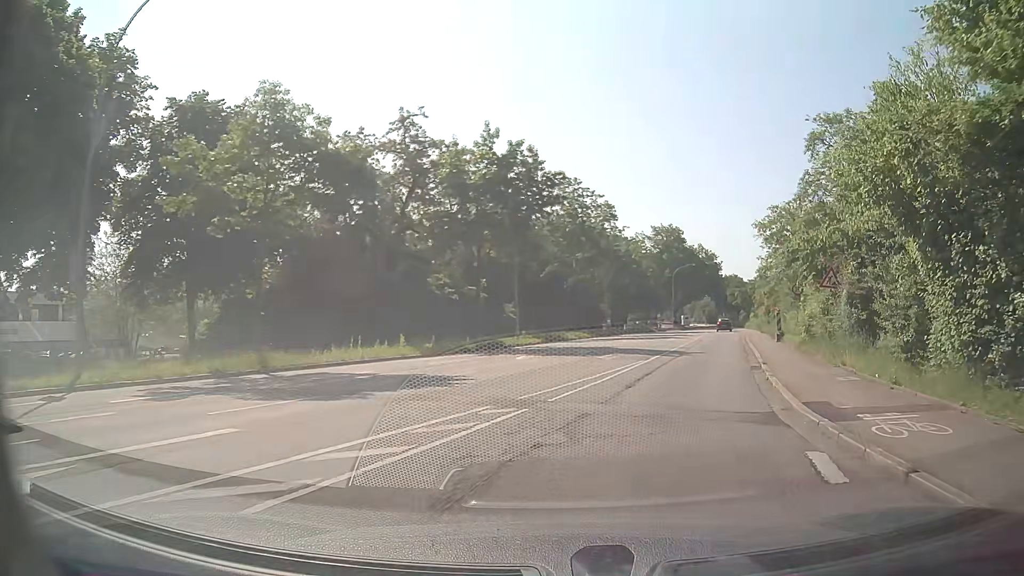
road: tertiary_link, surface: asphalt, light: Day
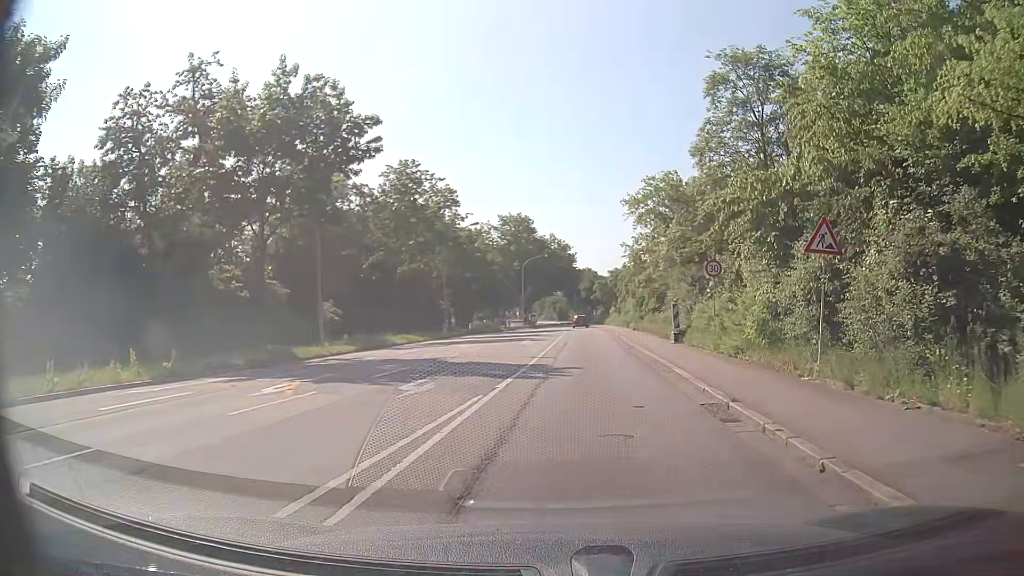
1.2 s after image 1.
(+1.2, +10.4) m; +13°
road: tertiary
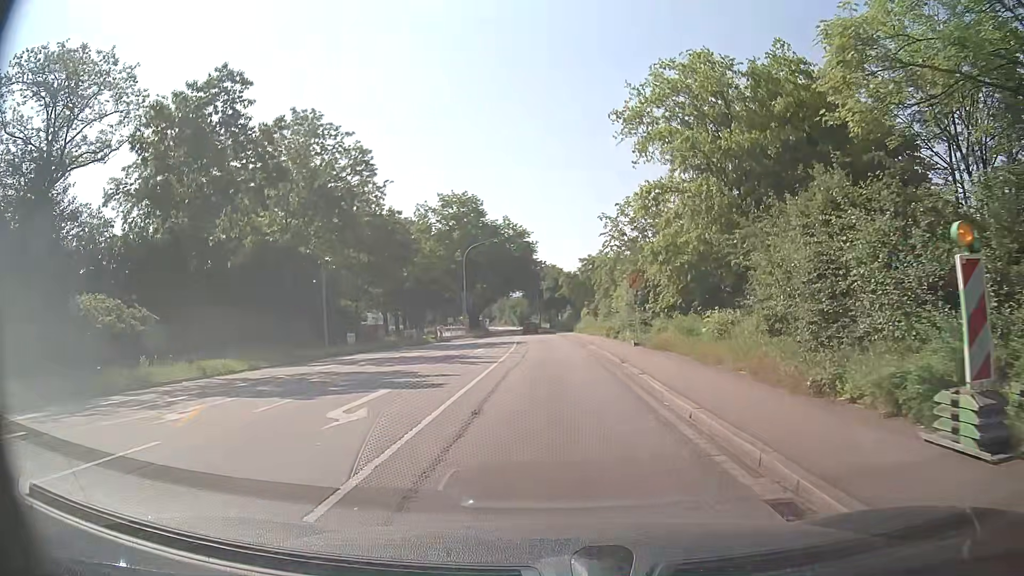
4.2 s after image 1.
(+1.0, +22.5) m; +3°
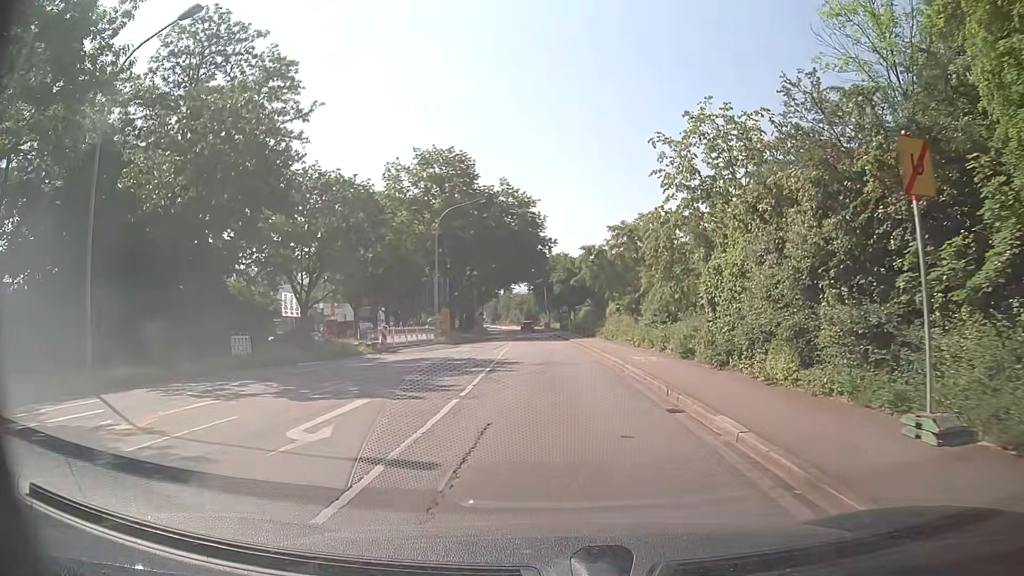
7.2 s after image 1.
(-0.1, +21.8) m; 0°
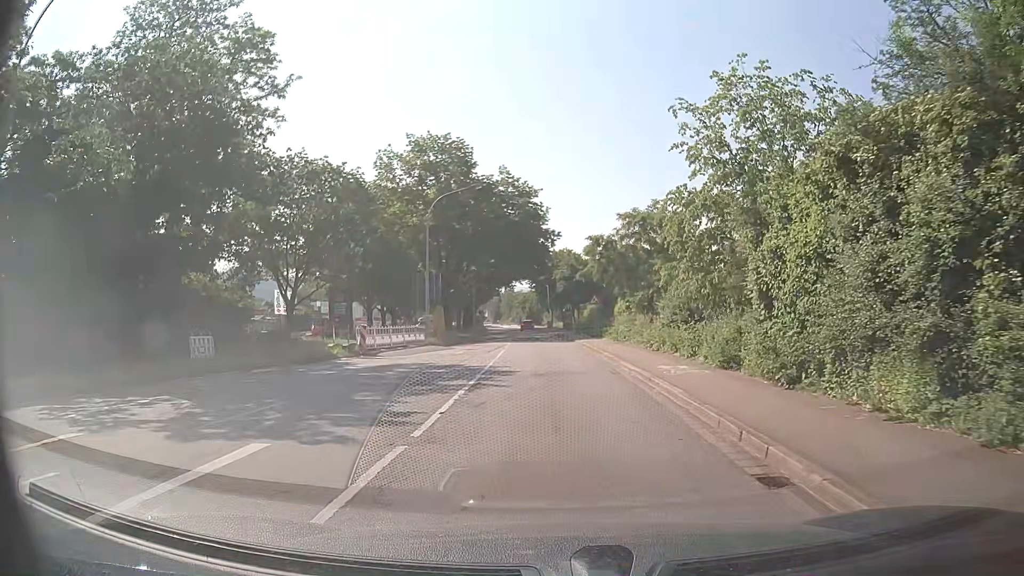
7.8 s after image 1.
(0.0, +4.4) m; -1°
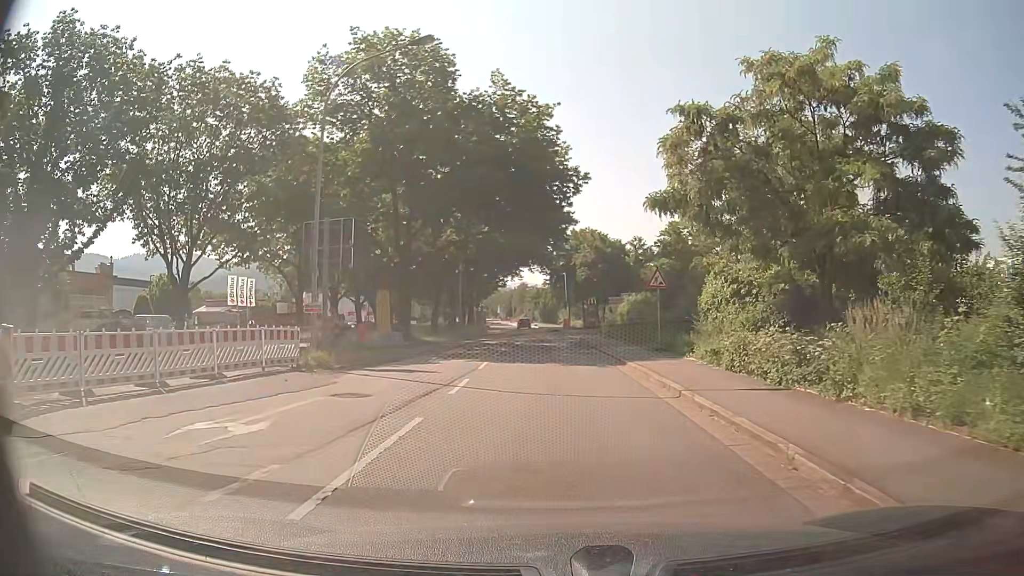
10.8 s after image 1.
(-0.2, +22.3) m; -1°
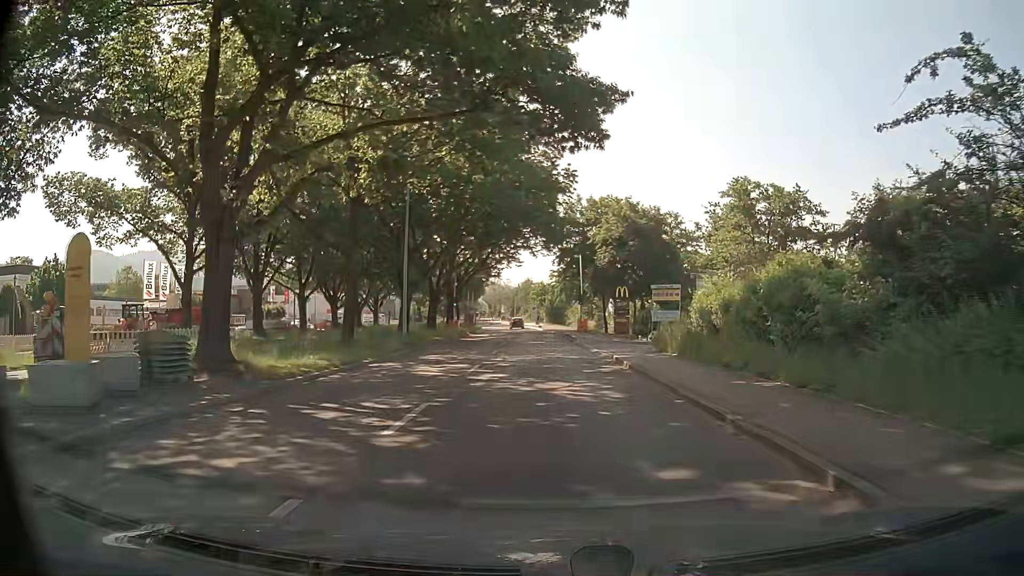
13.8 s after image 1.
(-0.3, +22.5) m; -1°
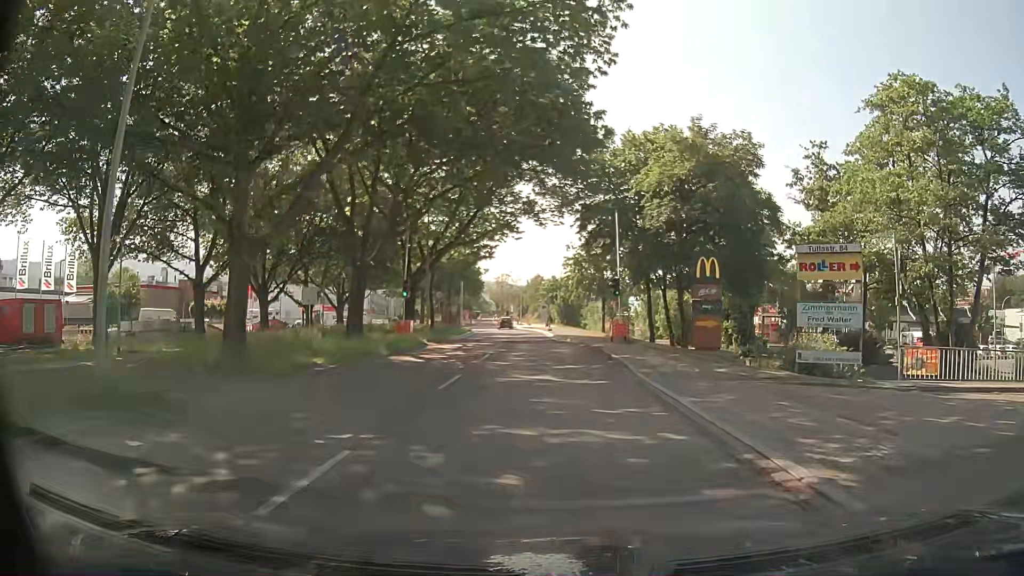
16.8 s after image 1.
(+0.1, +22.5) m; 0°
(0, +10) (0, +20) (-1, +30) (-1, +40) (-2, +50) (-3, +60) (-4, +70) (-5, +80) (-6, +90) (-7, +100) m
